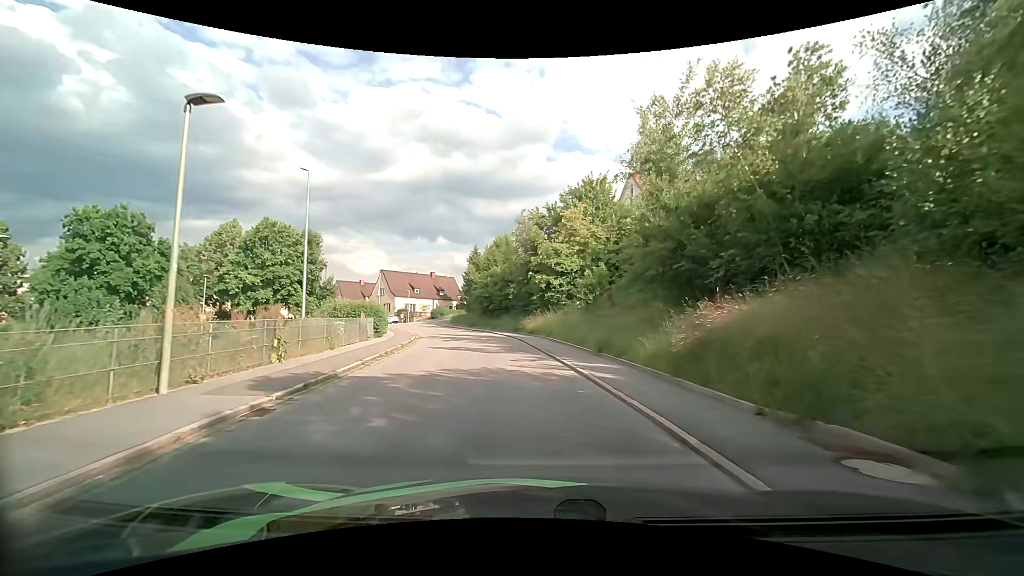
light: Day
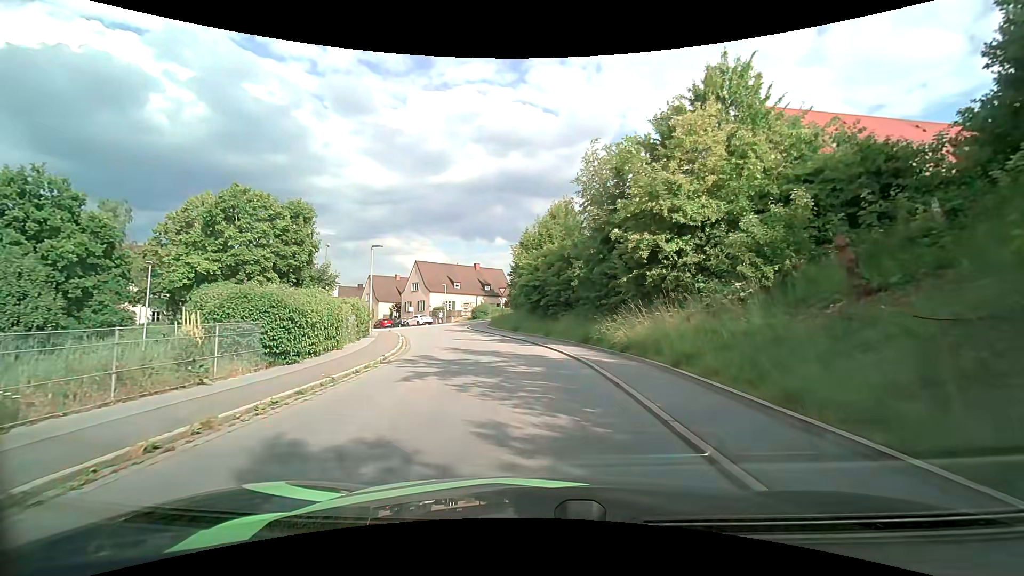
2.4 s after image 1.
(-1.0, +15.8) m; -9°
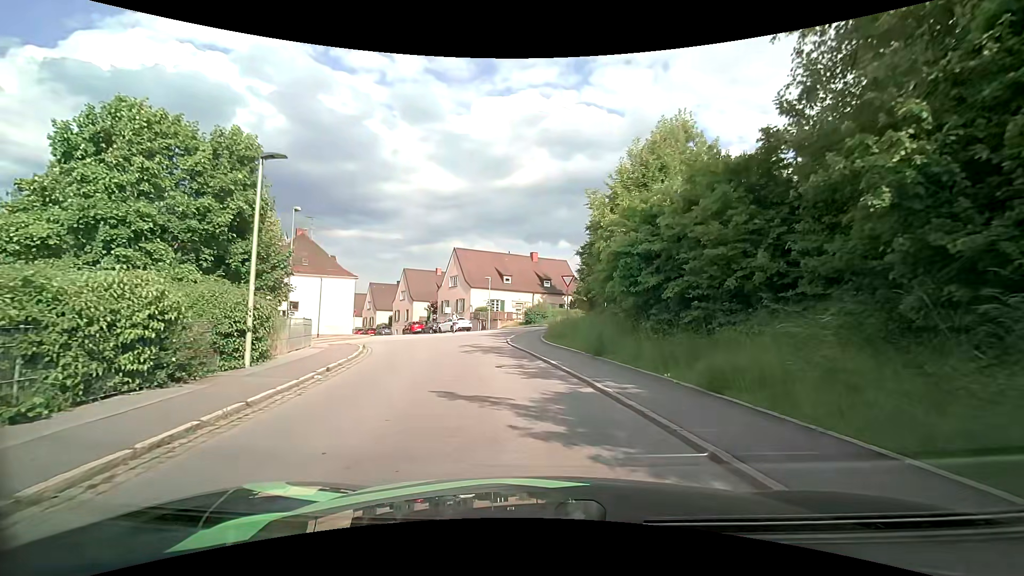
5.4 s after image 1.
(-0.6, +17.1) m; -6°
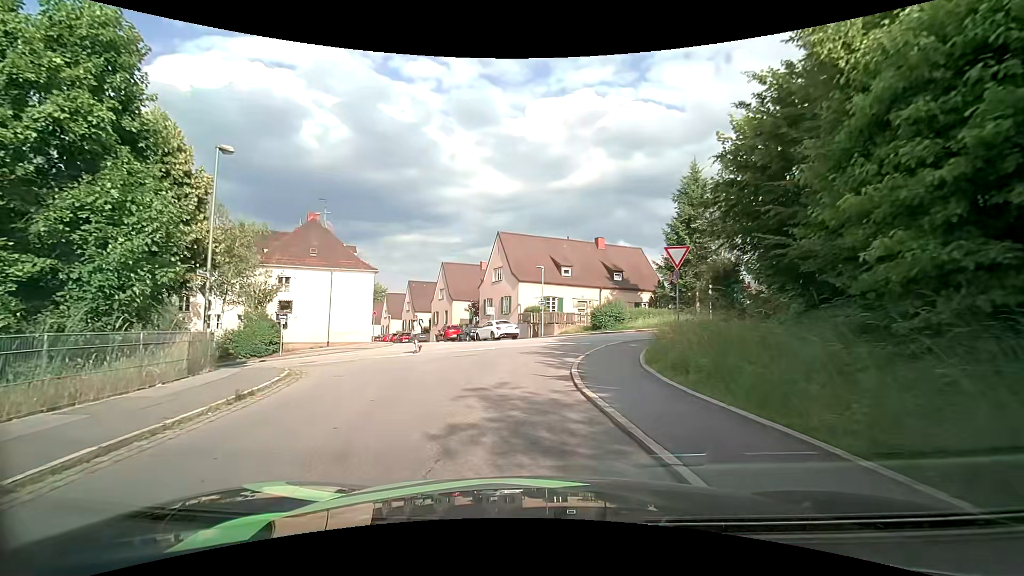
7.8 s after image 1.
(-0.6, +12.0) m; -6°
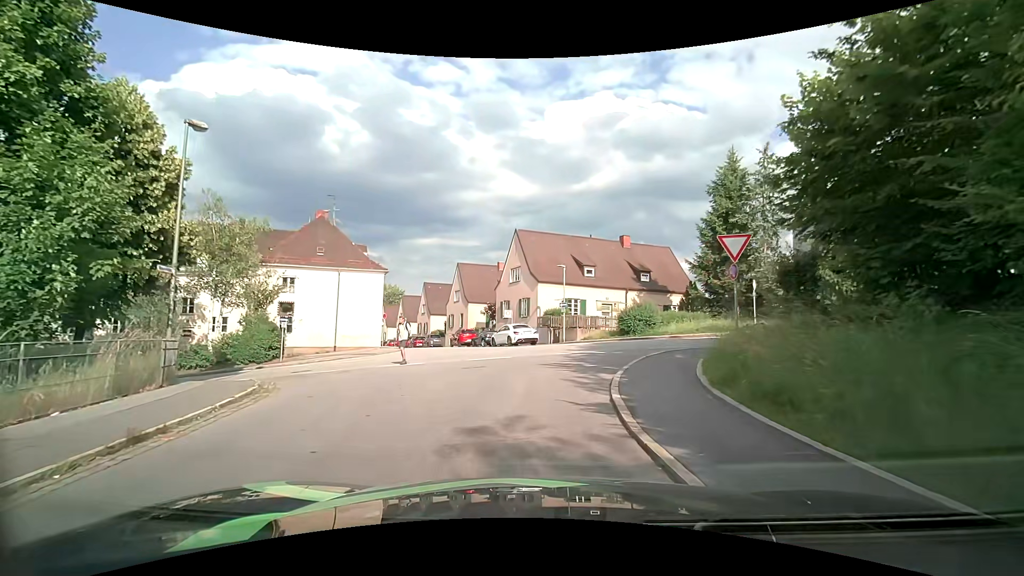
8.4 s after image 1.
(-0.1, +2.8) m; -2°
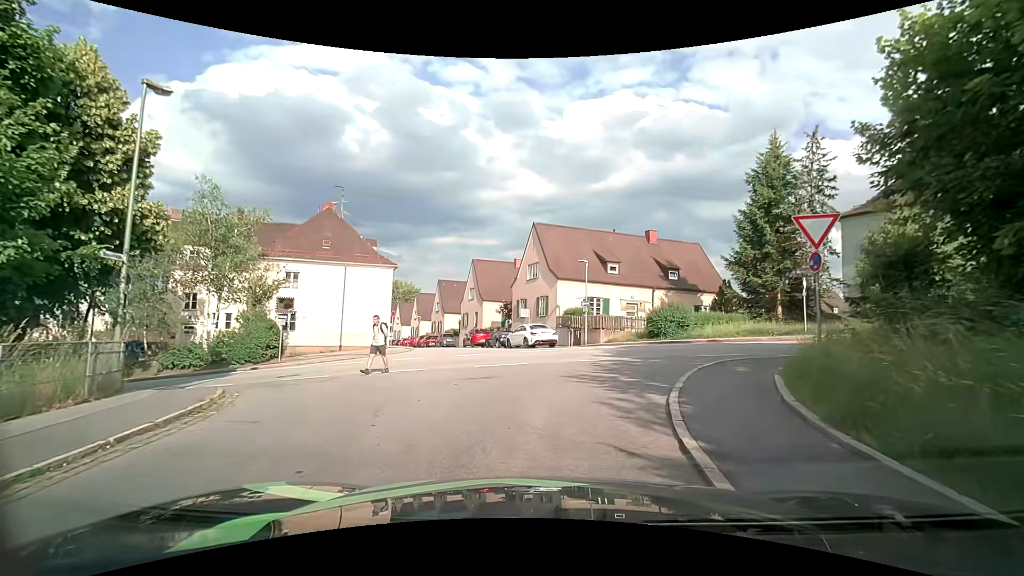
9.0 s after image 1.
(-0.1, +2.6) m; -4°
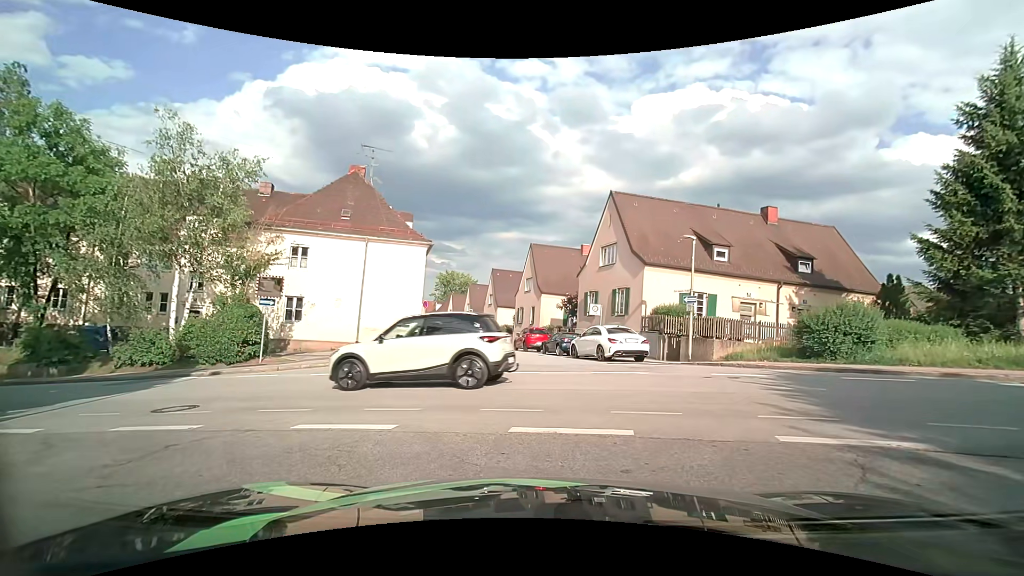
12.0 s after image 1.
(-0.3, +8.6) m; -7°
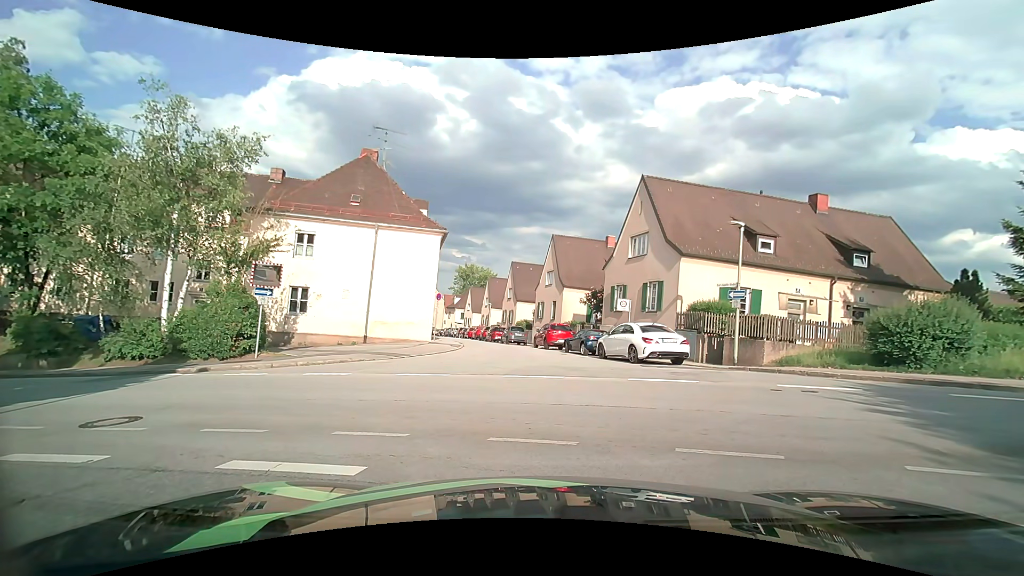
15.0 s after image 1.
(0.0, +2.2) m; -1°
(-2, +10) (-11, +14) (-20, +17) (-30, +20) (-40, +23) (-49, +25) (-59, +28) (-68, +31) (-76, +37) (-78, +46) m
